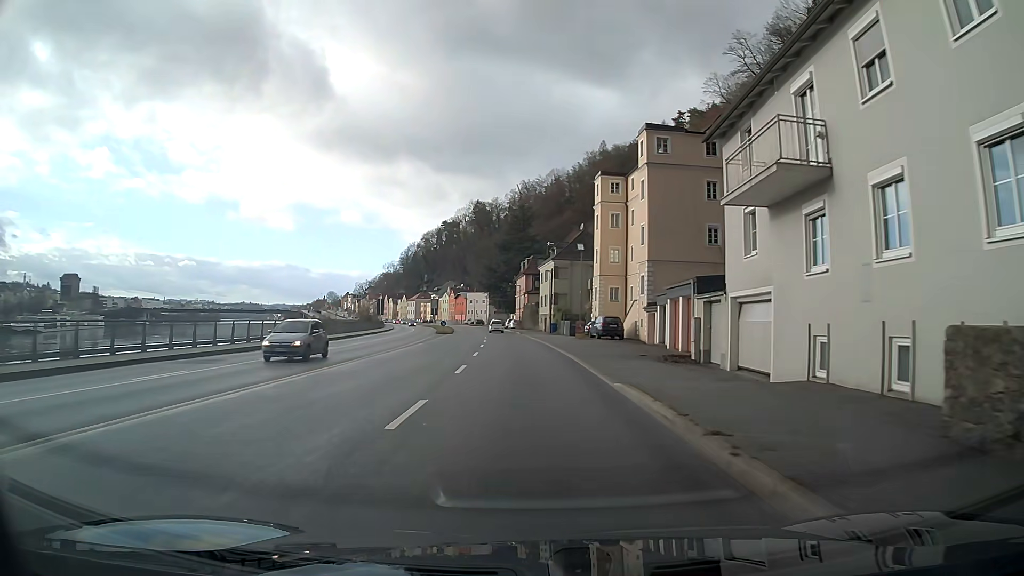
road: primary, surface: asphalt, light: Day
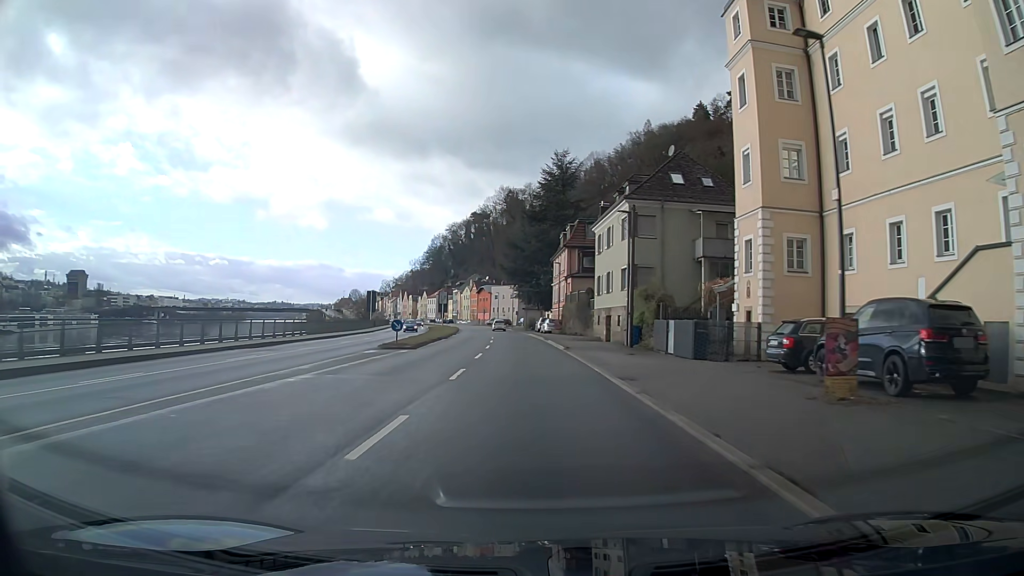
(-1.1, +38.2) m; -3°
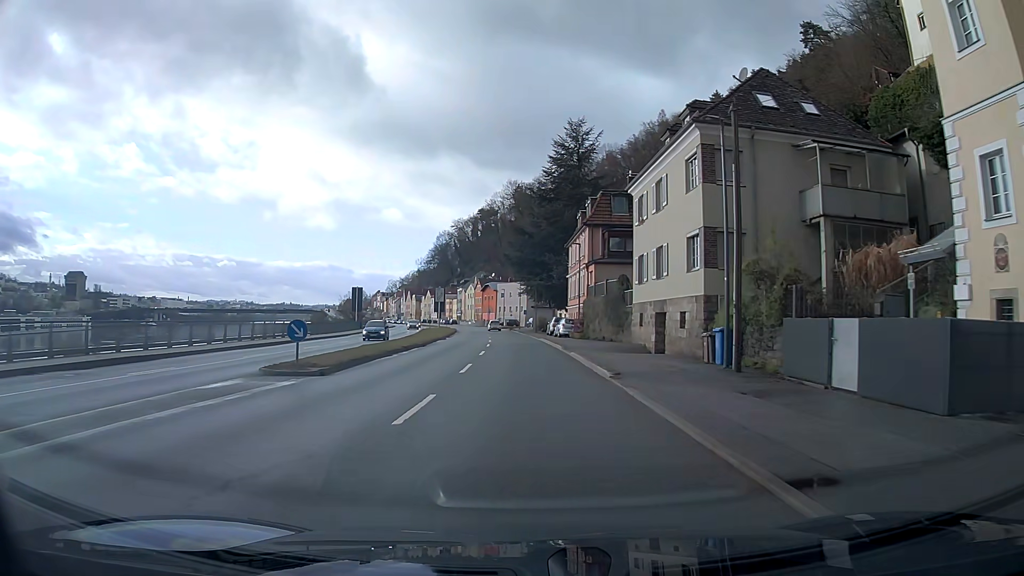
(-0.1, +15.3) m; -1°
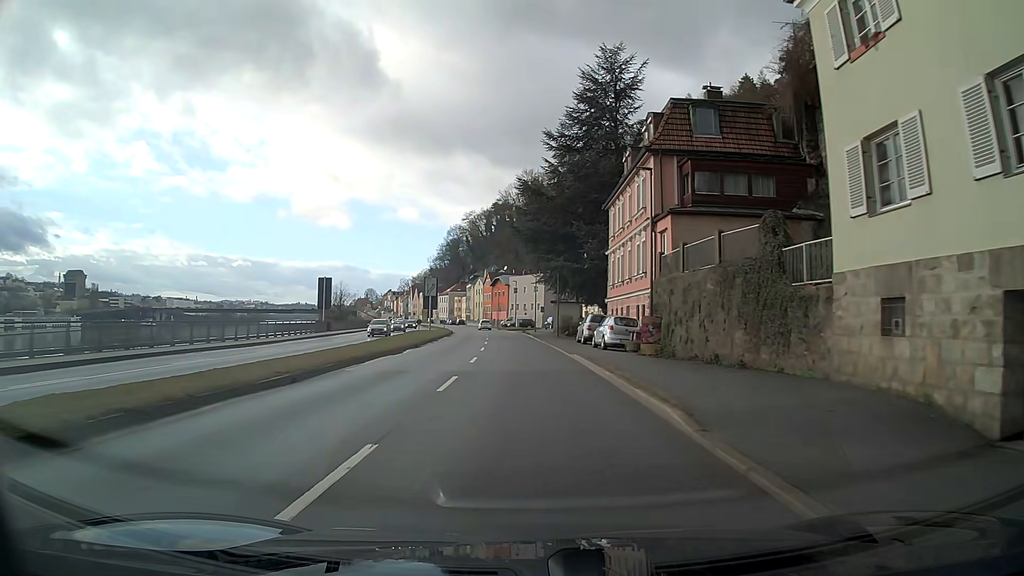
(-0.3, +23.0) m; -2°
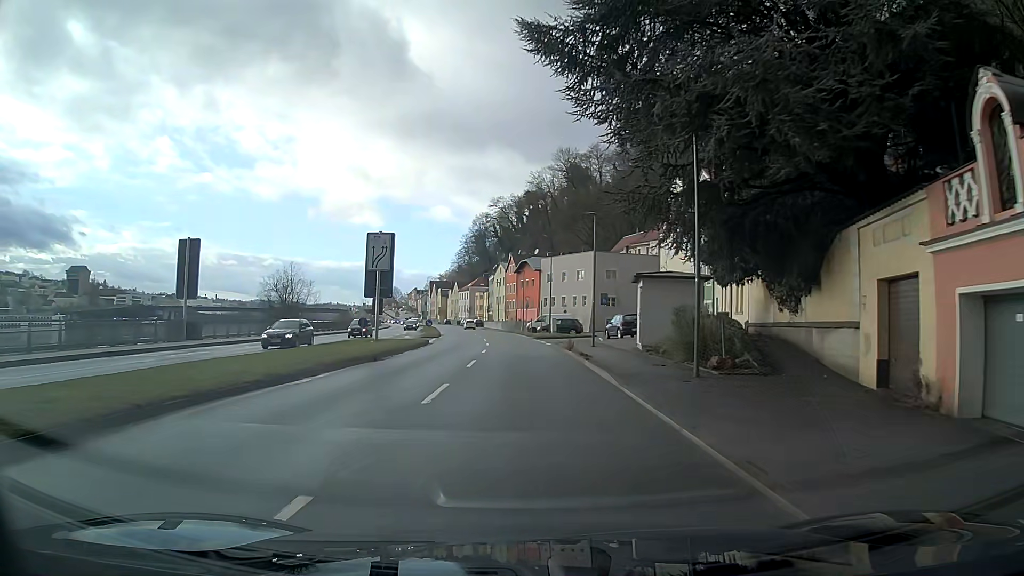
(-1.0, +38.2) m; -3°
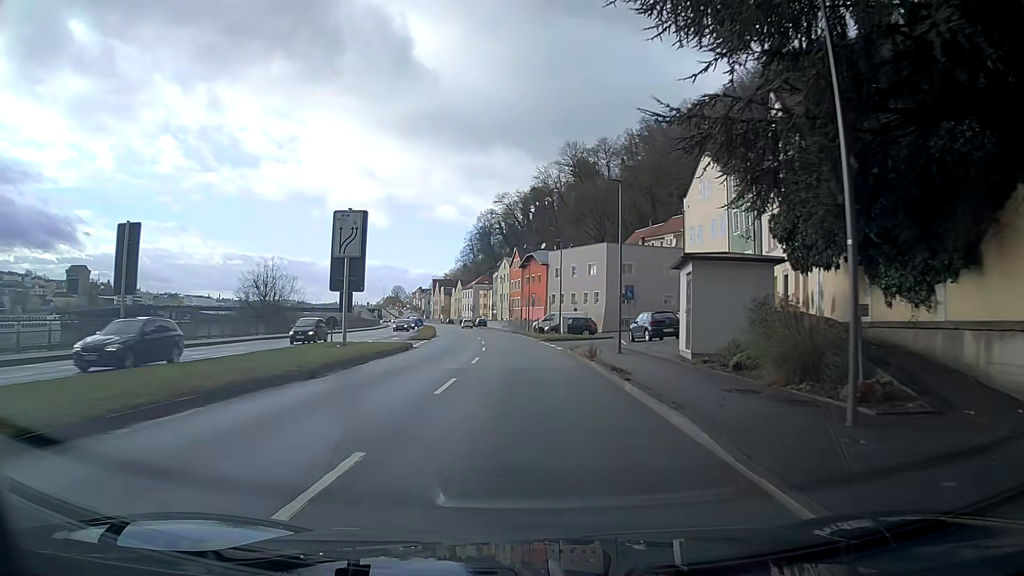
(0.0, +7.6) m; -1°
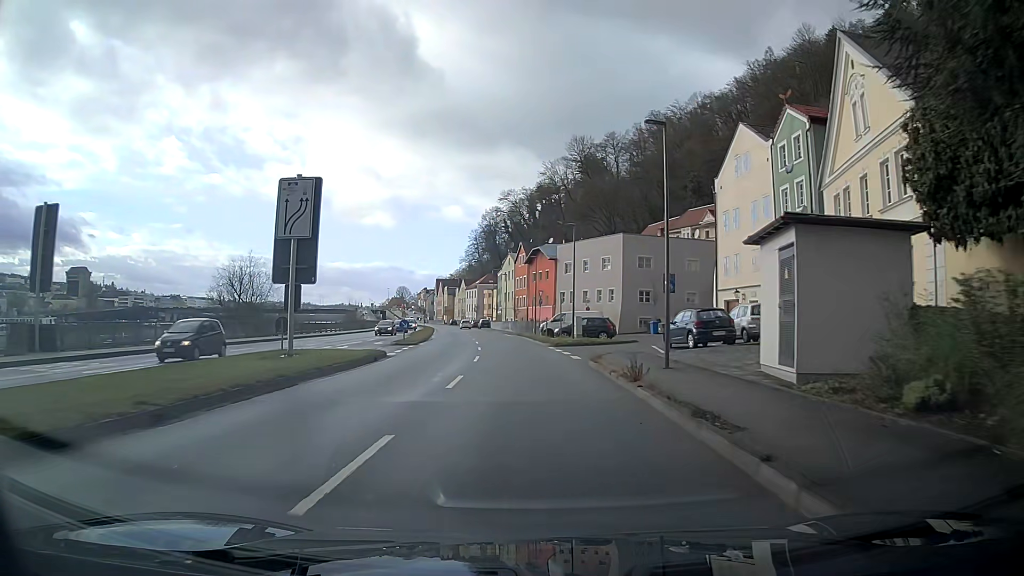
(0.0, +7.6) m; -1°
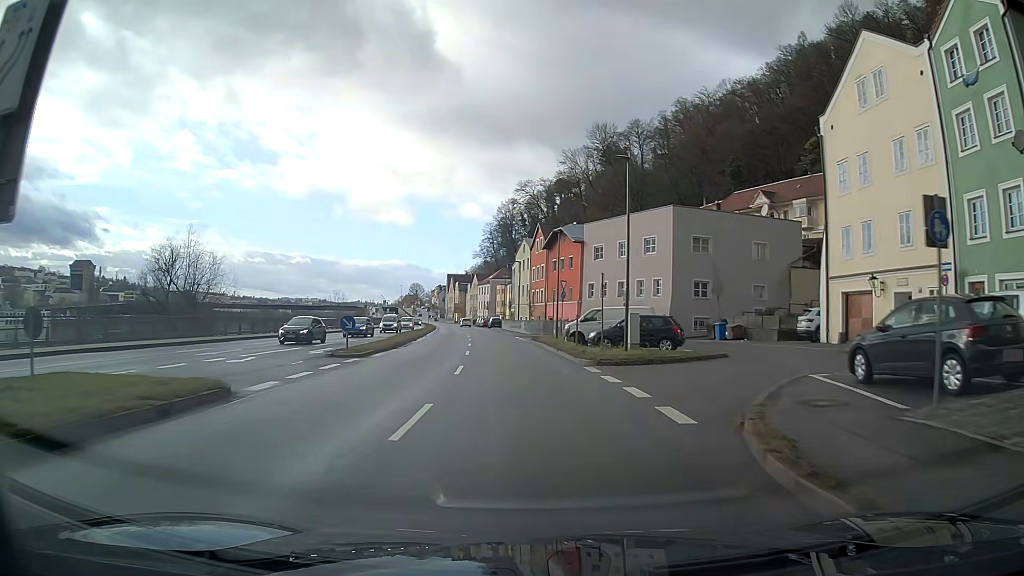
(-0.1, +15.3) m; -1°
